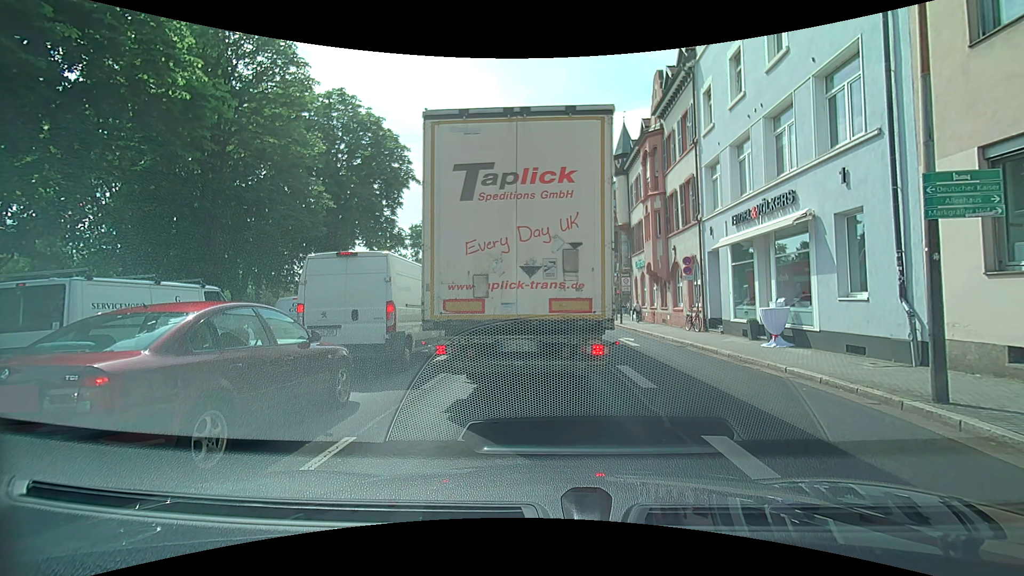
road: primary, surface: asphalt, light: Day
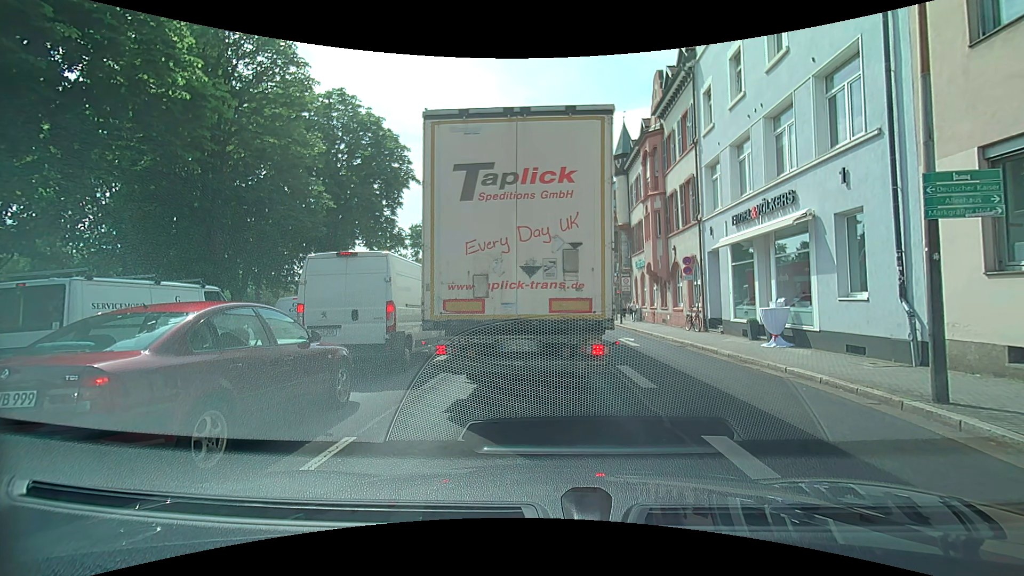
(0.0, 0.0) m; 0°
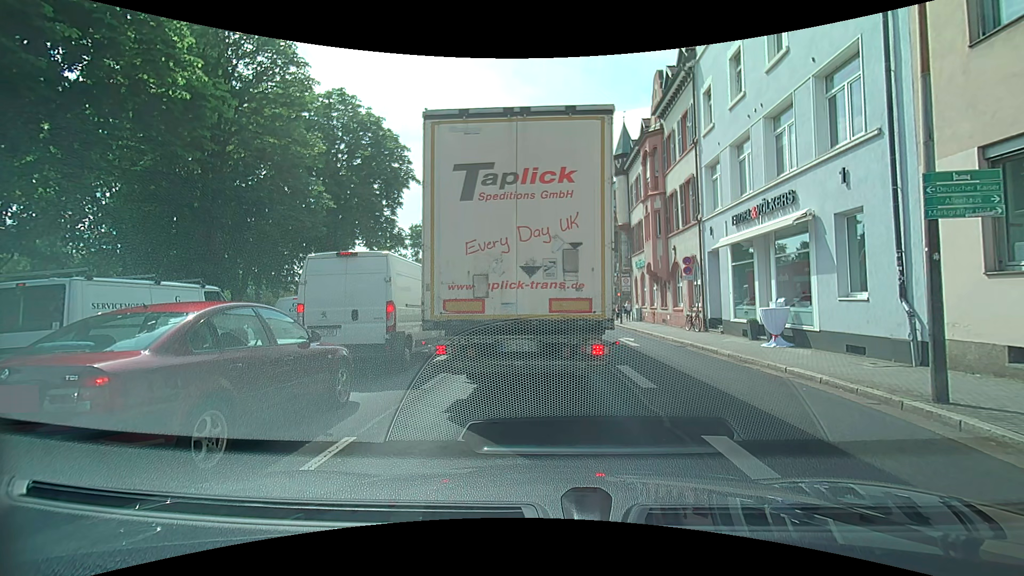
(0.0, 0.0) m; 0°
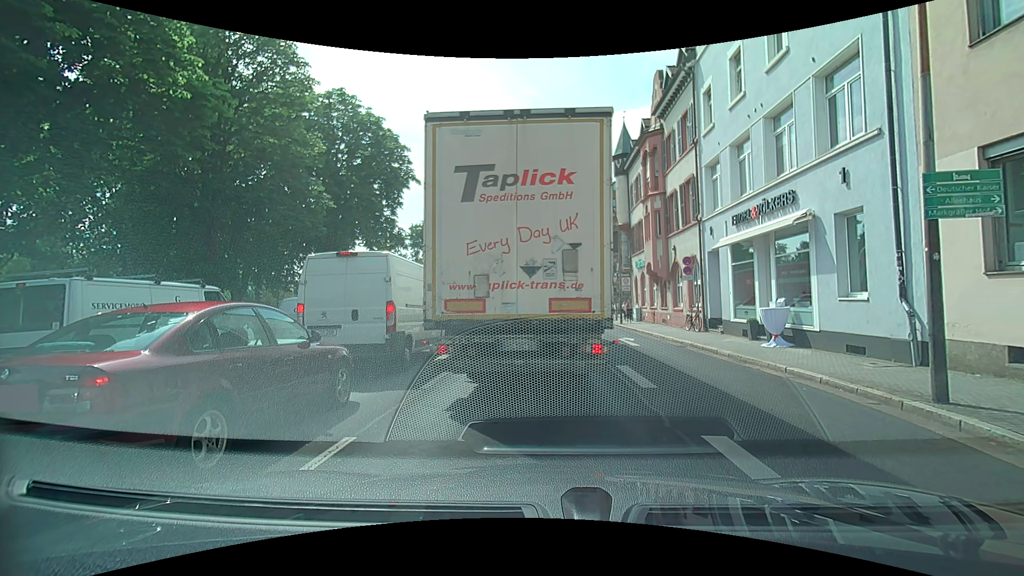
(0.0, 0.0) m; 0°
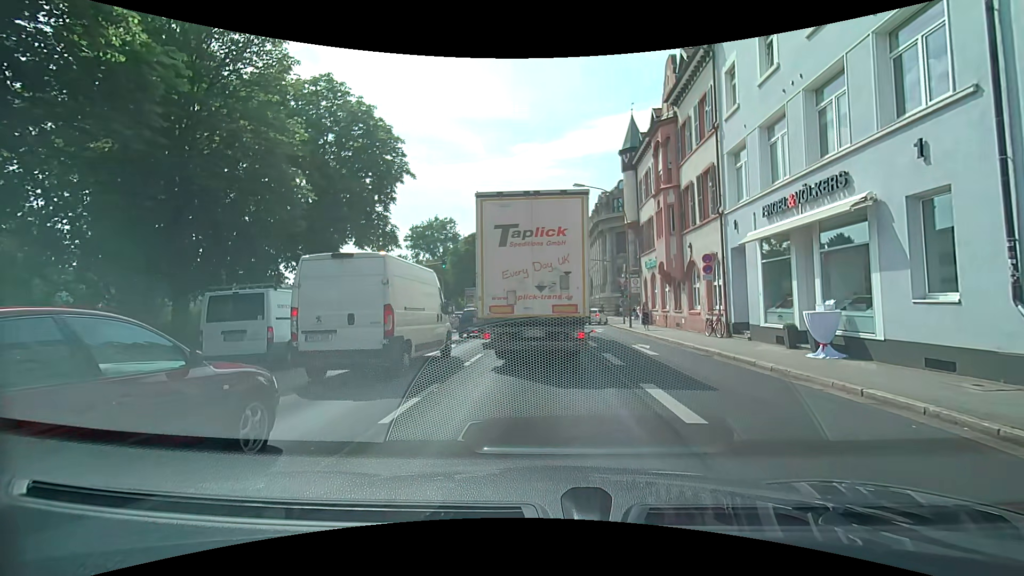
(0.0, +2.5) m; 0°
(0, +10) (0, +20) (0, +30) (0, +40) (+1, +50) (+1, +60) (+1, +70) (+1, +80) (+1, +90) (+1, +100) m
